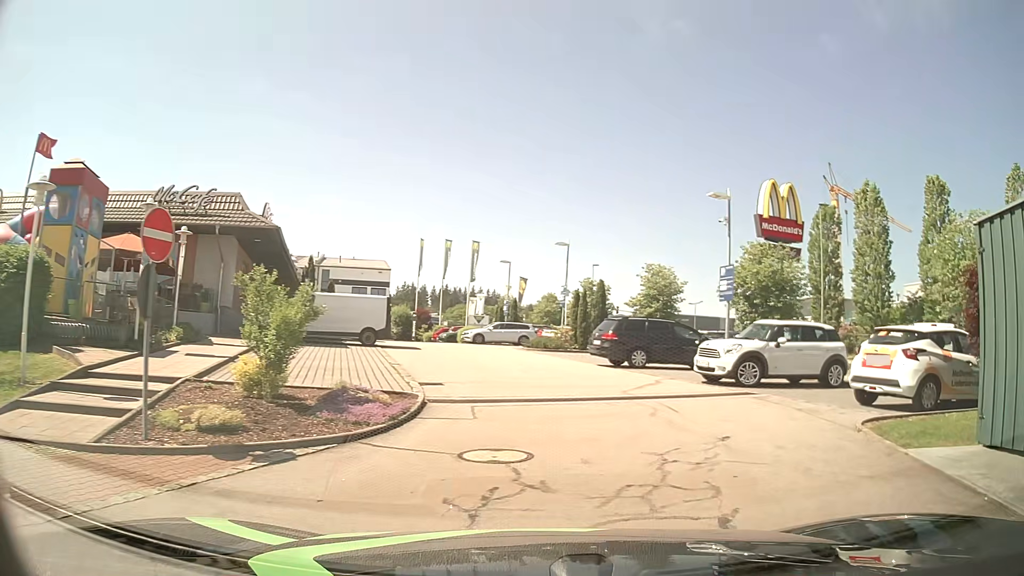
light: Day
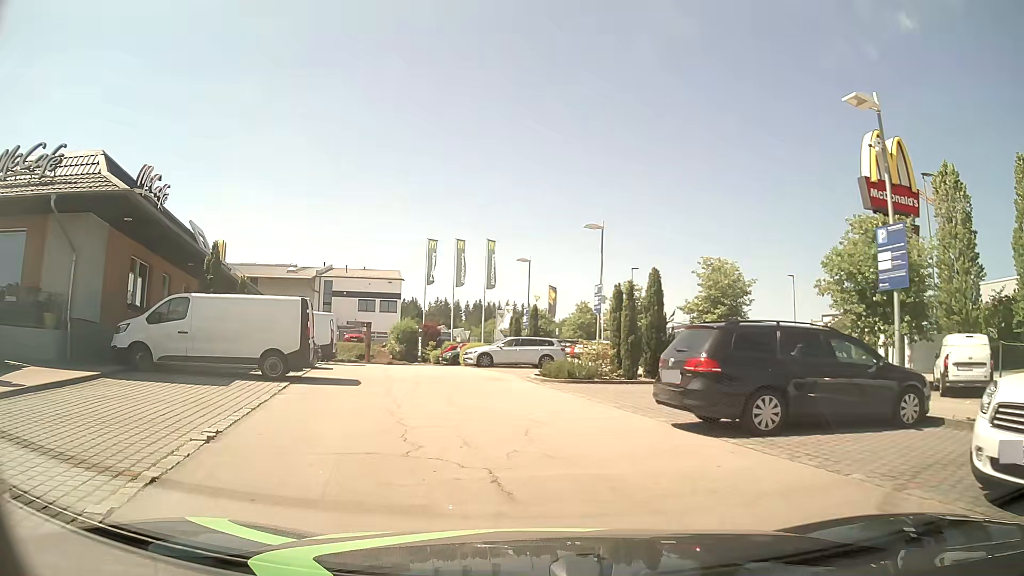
(+0.6, +11.0) m; -4°
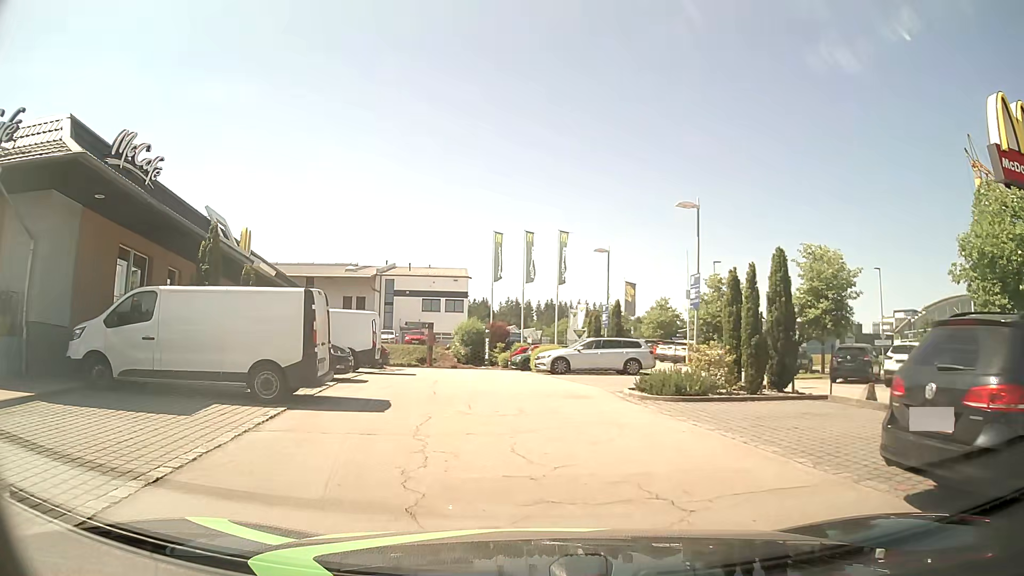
(-0.2, +4.7) m; -5°
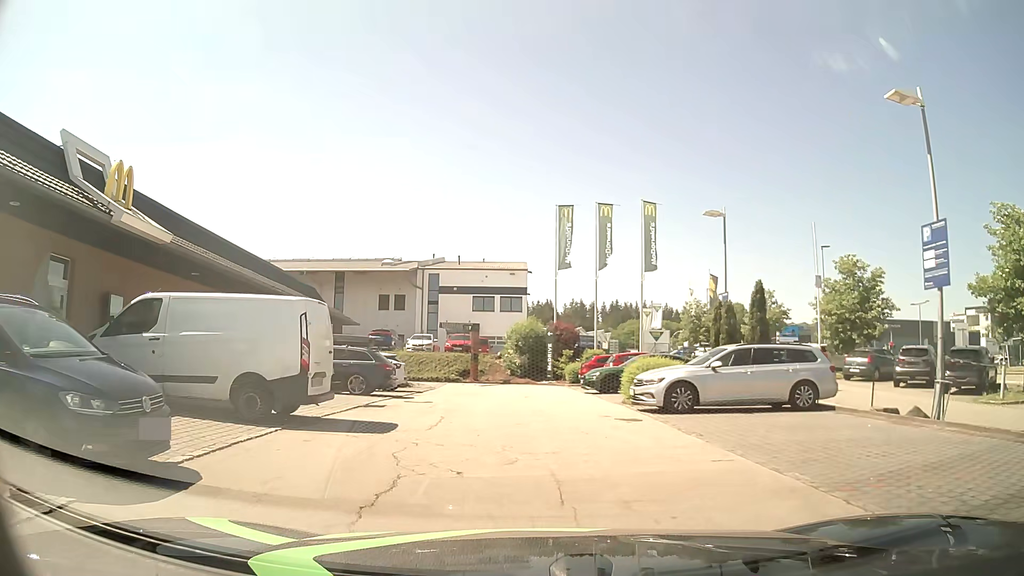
(-0.6, +11.7) m; -5°
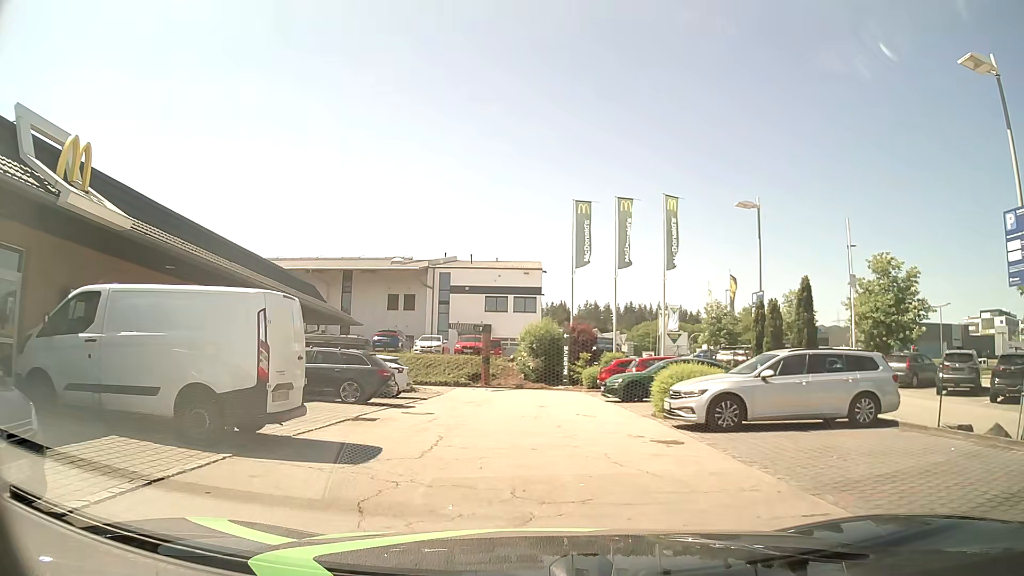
(-0.1, +2.3) m; -2°
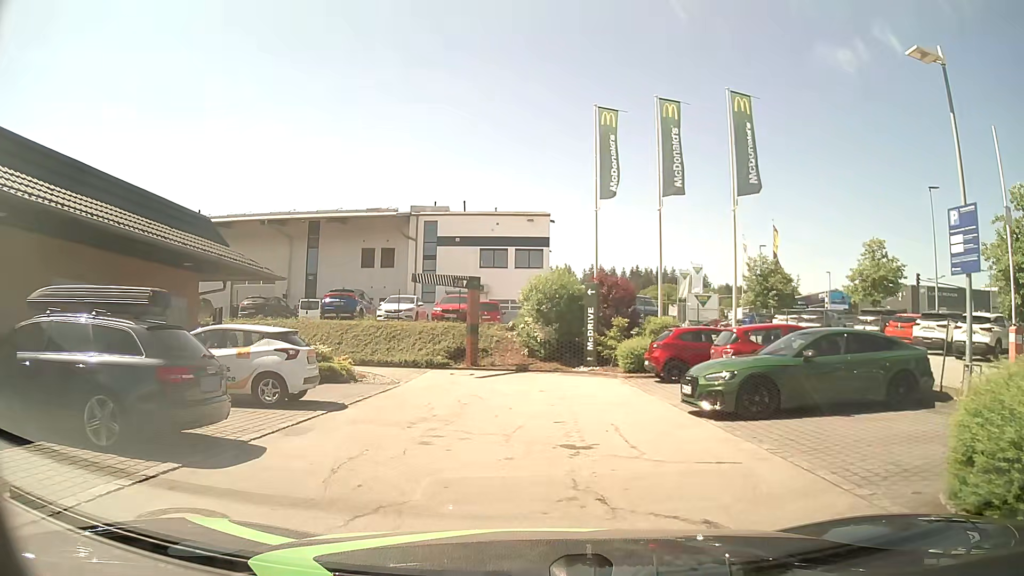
(0.0, +11.1) m; 0°
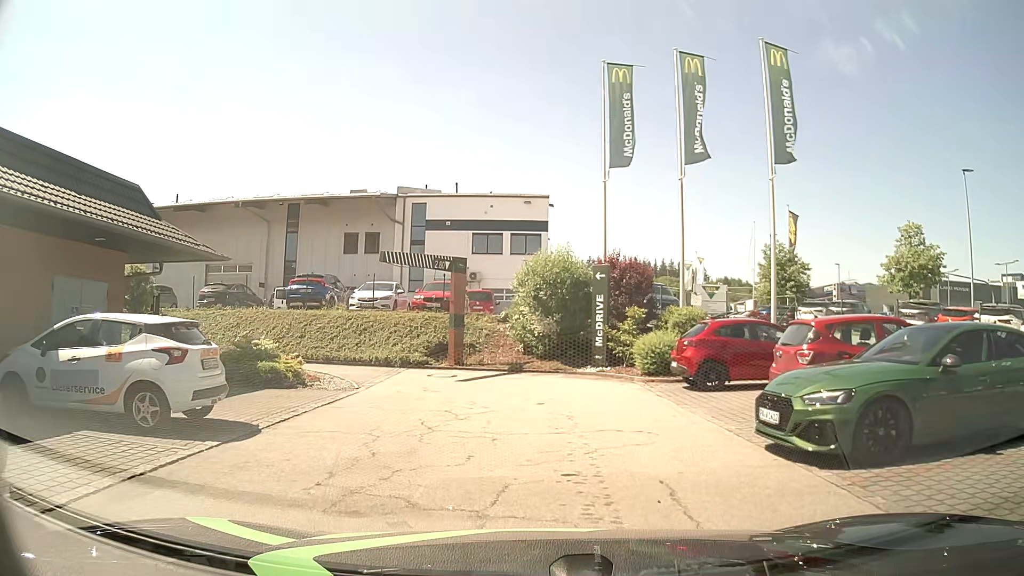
(0.0, +4.1) m; +1°
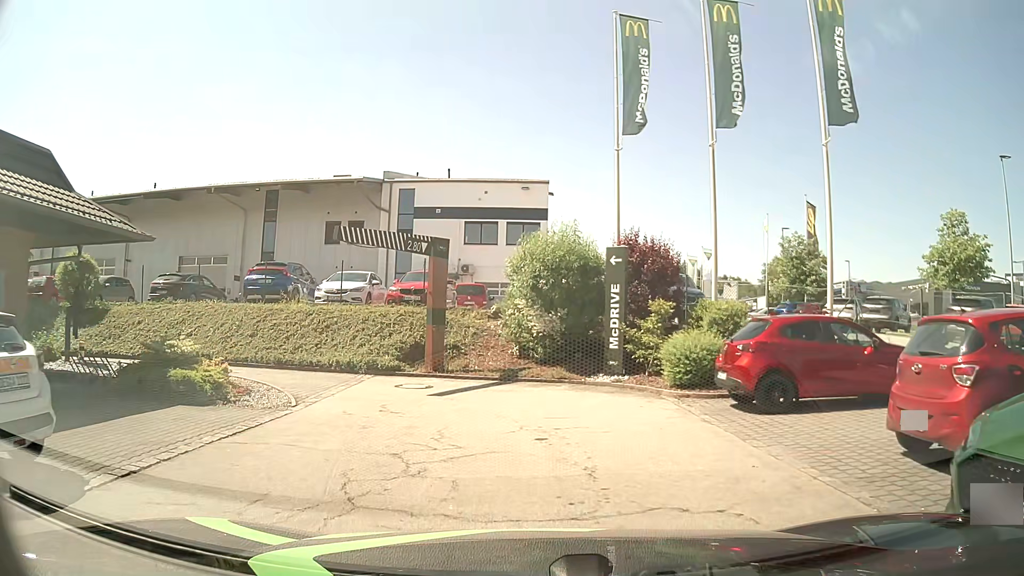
(0.0, +3.9) m; 0°
